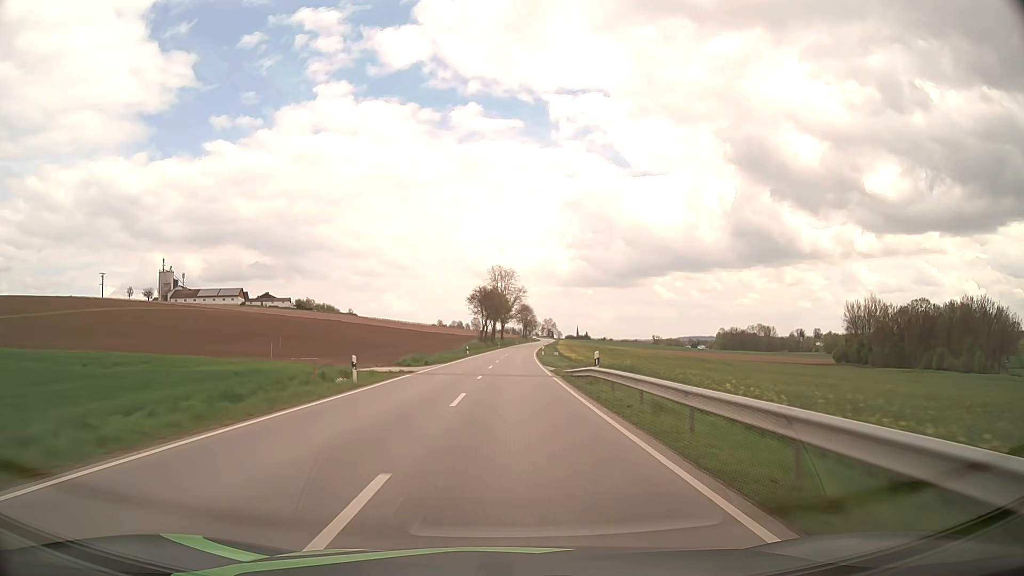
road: secondary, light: Day
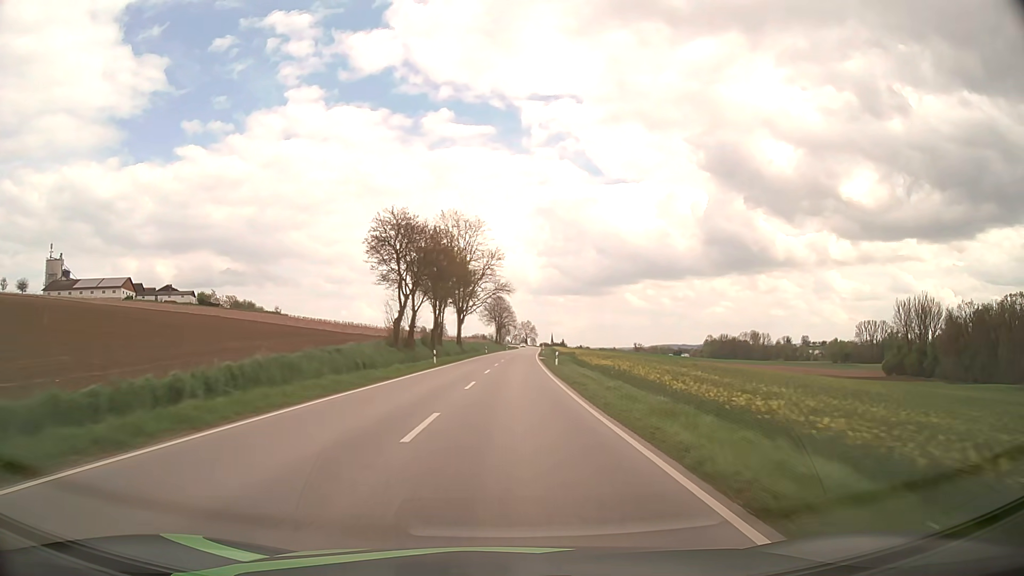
(+1.4, +77.7) m; +2°
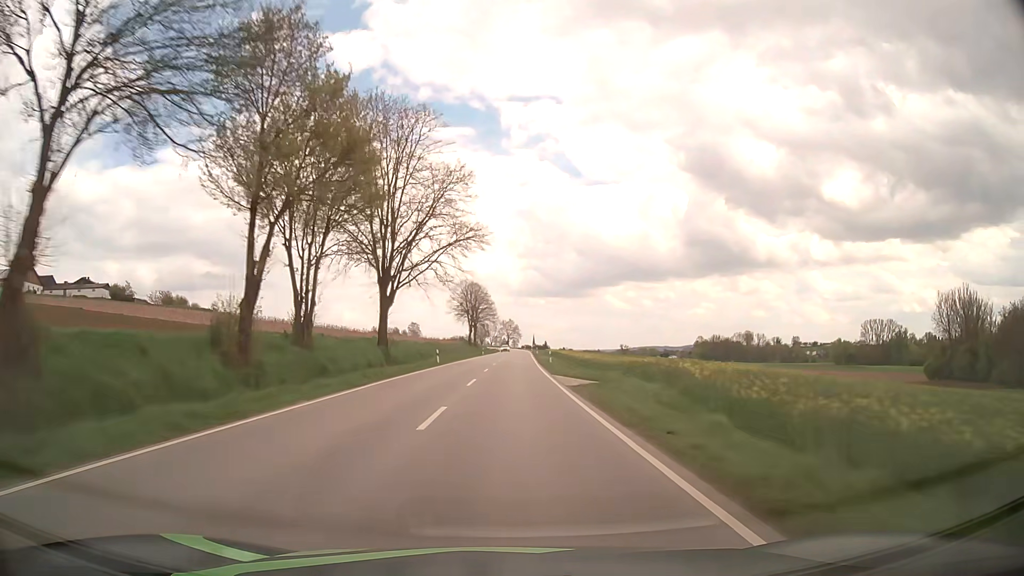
(+0.7, +46.7) m; +2°
(0, +10) (0, +20) (0, +30) (0, +40) (+1, +50) (+1, +60) (+1, +70) (+1, +80) (+2, +90) (+2, +100) m
